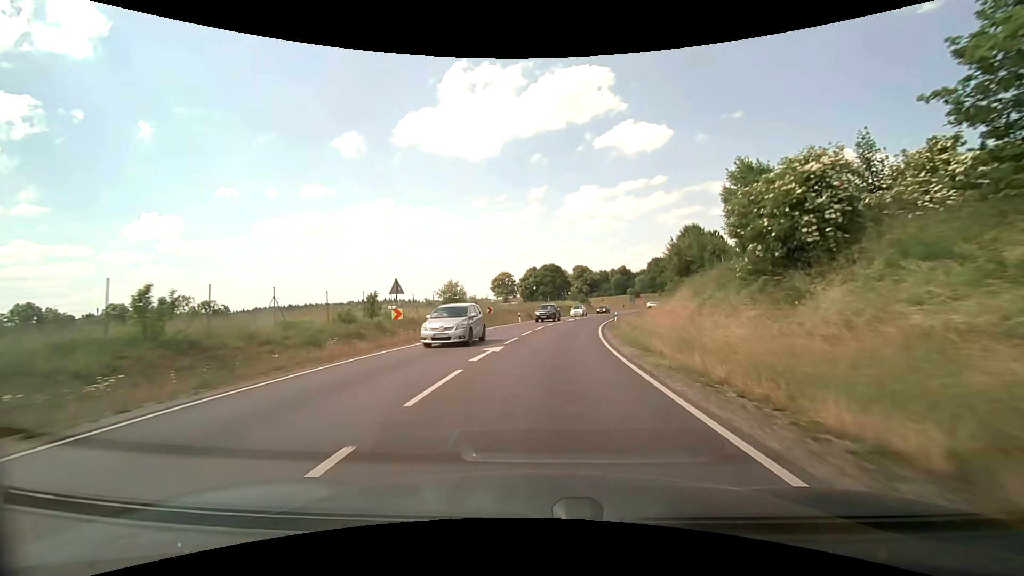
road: primary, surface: asphalt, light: Day
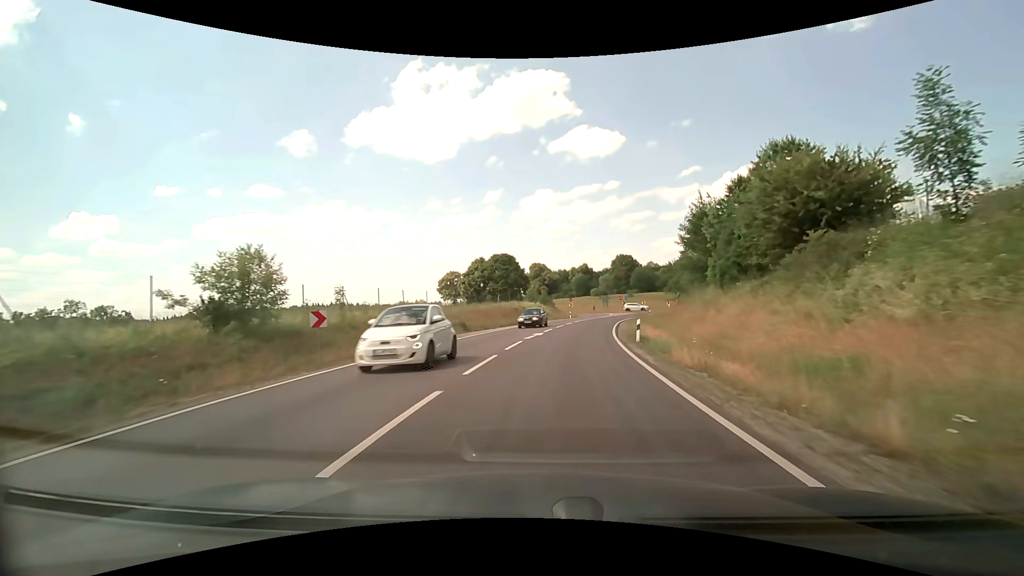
(+1.1, +26.8) m; +5°
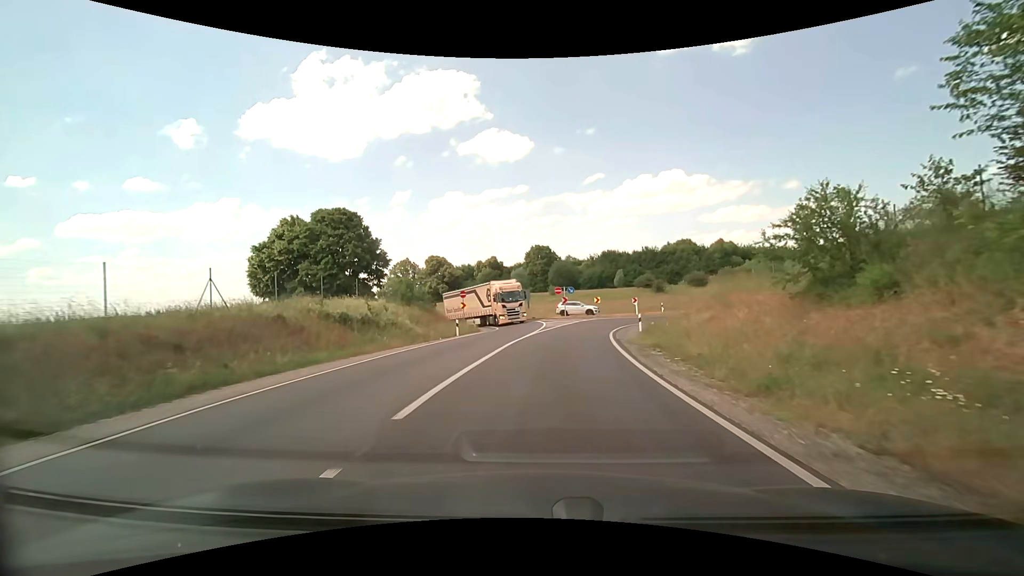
(+3.4, +39.8) m; +10°
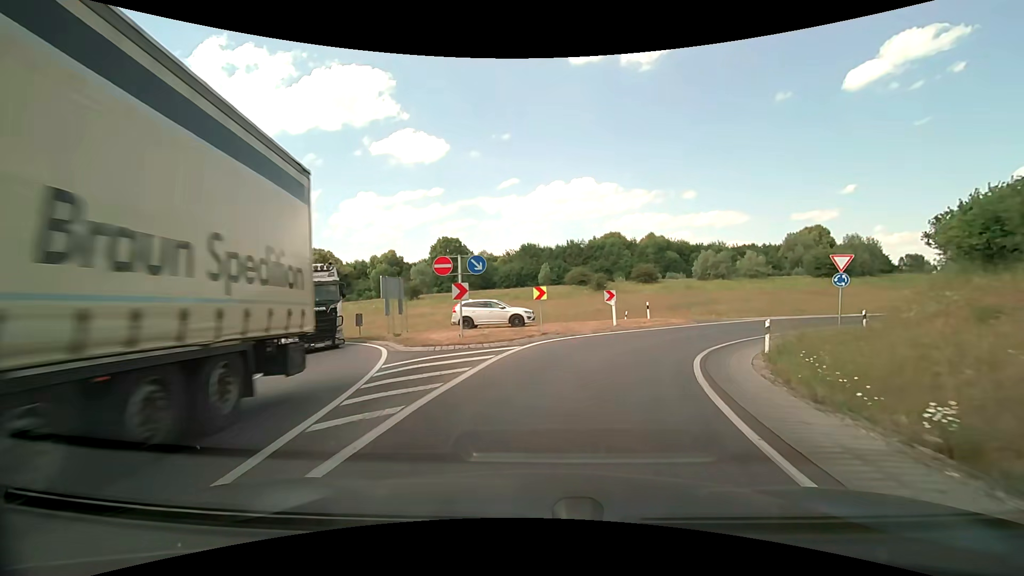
(+1.5, +26.6) m; +10°
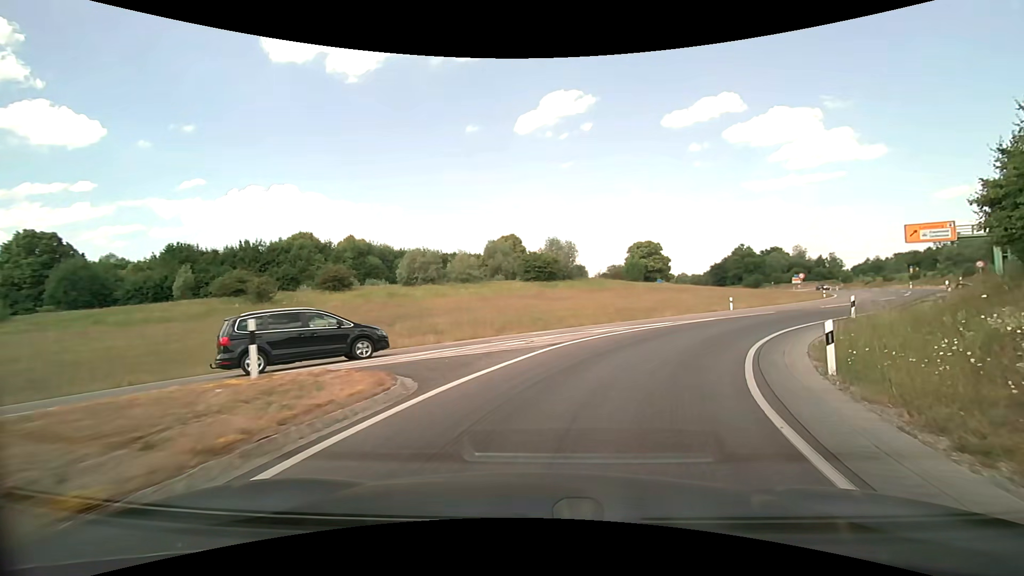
(+4.8, +20.4) m; +32°
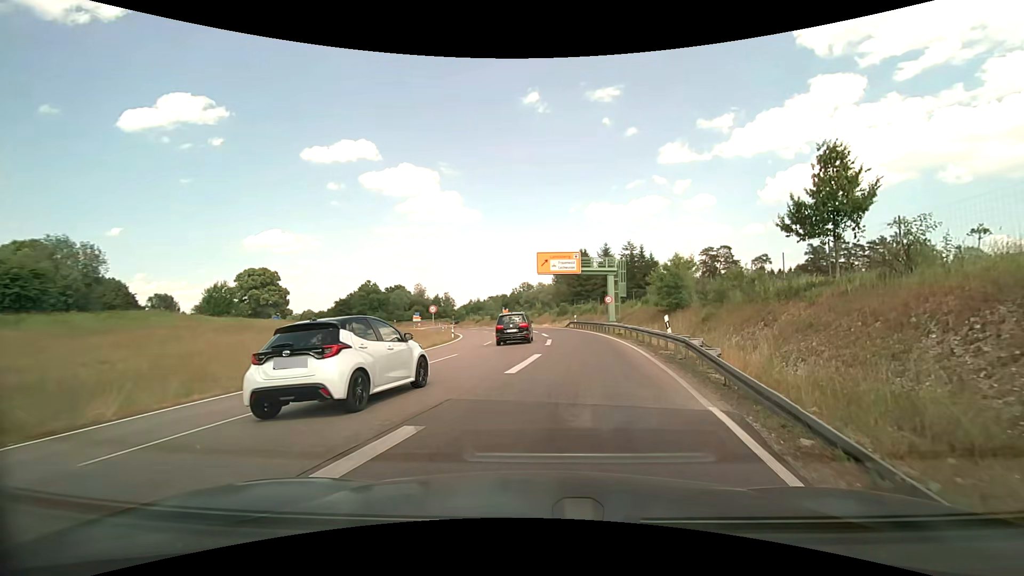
(+8.2, +21.5) m; +40°
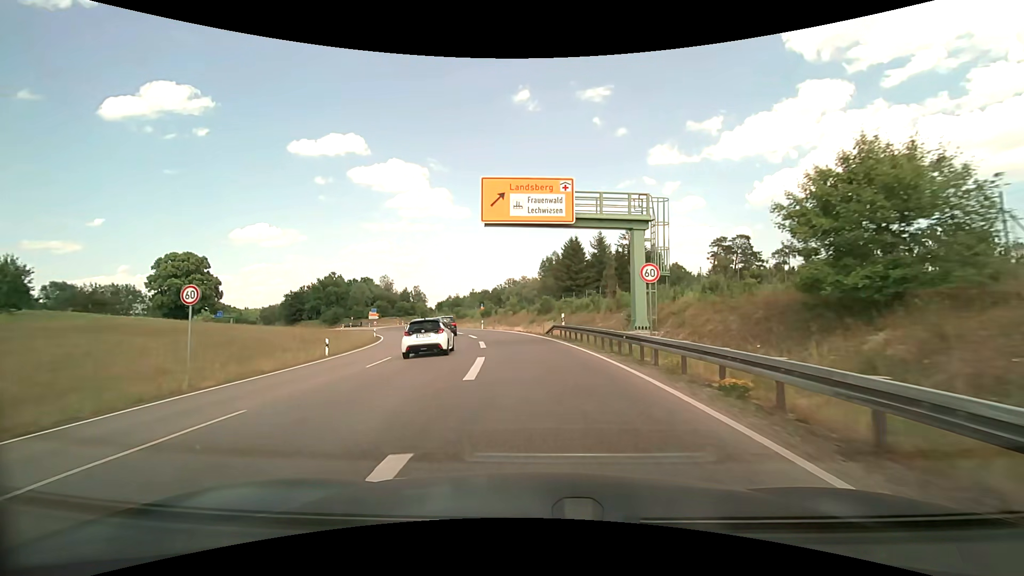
(+2.2, +25.4) m; +2°
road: trunk
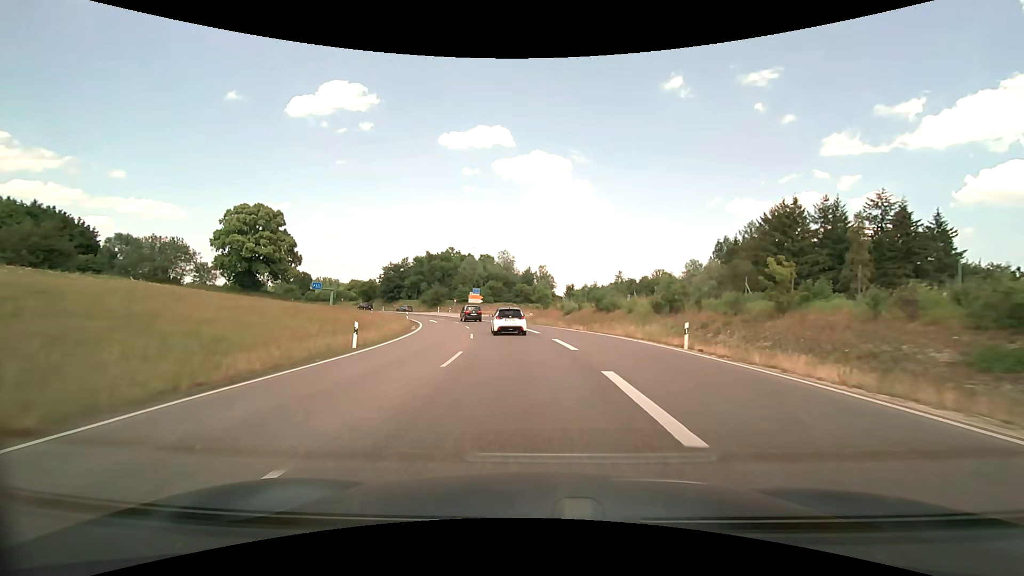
(-6.6, +41.2) m; -15°
